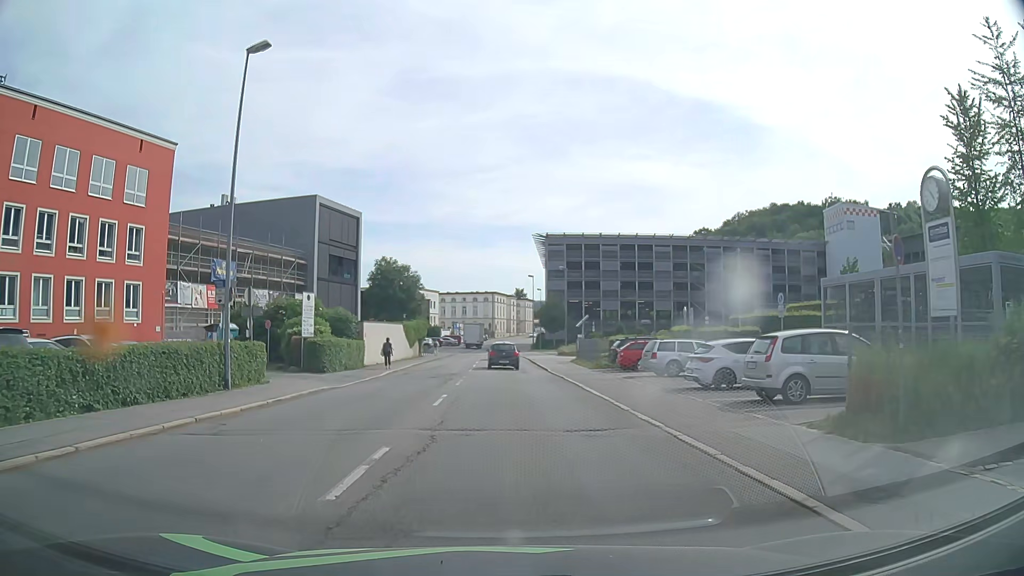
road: tertiary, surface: asphalt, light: Day
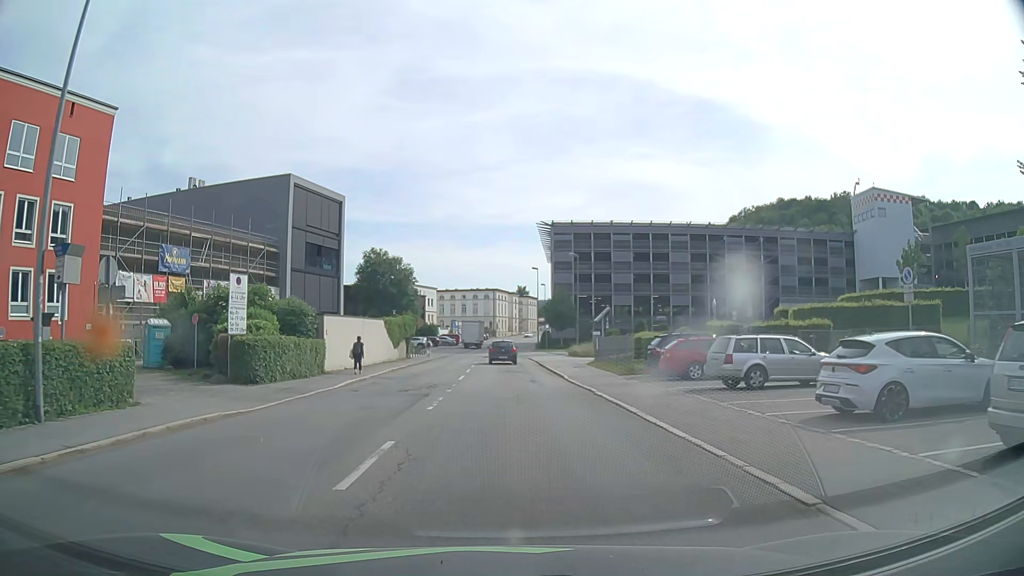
(0.0, +8.8) m; 0°
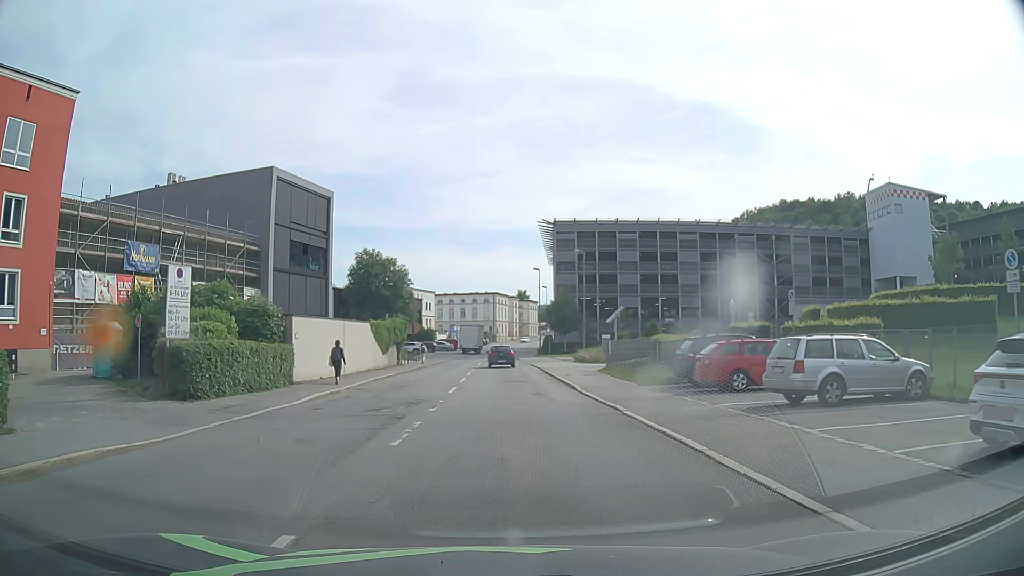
(0.0, +4.5) m; 0°
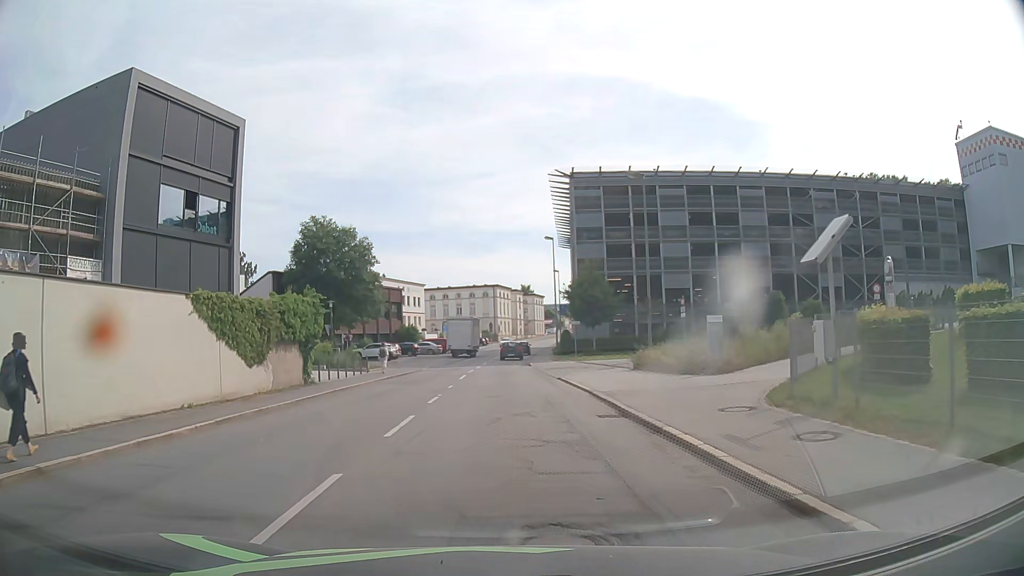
(-0.1, +22.7) m; 0°
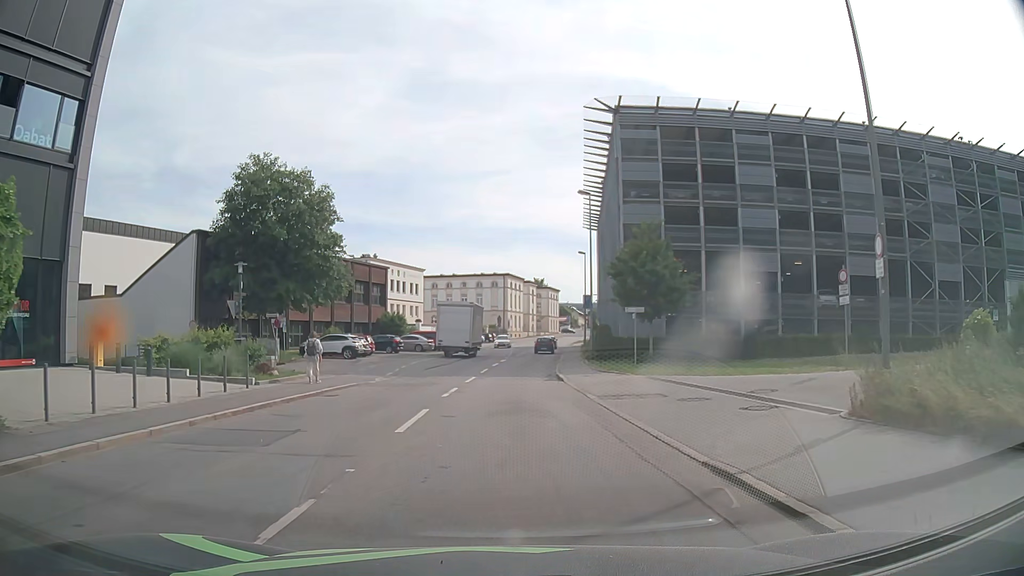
(-0.5, +17.8) m; -2°
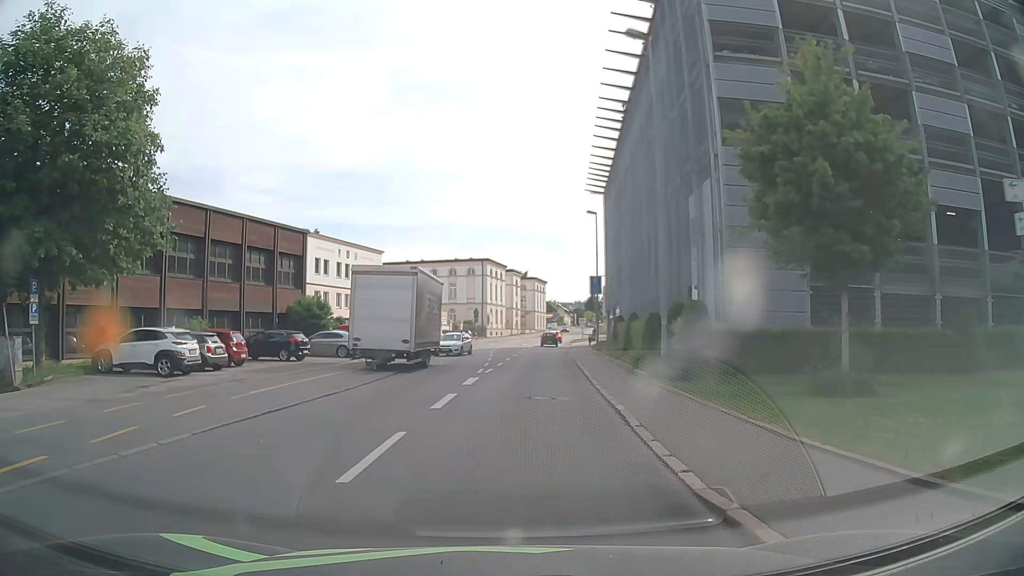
(+0.3, +22.4) m; +2°
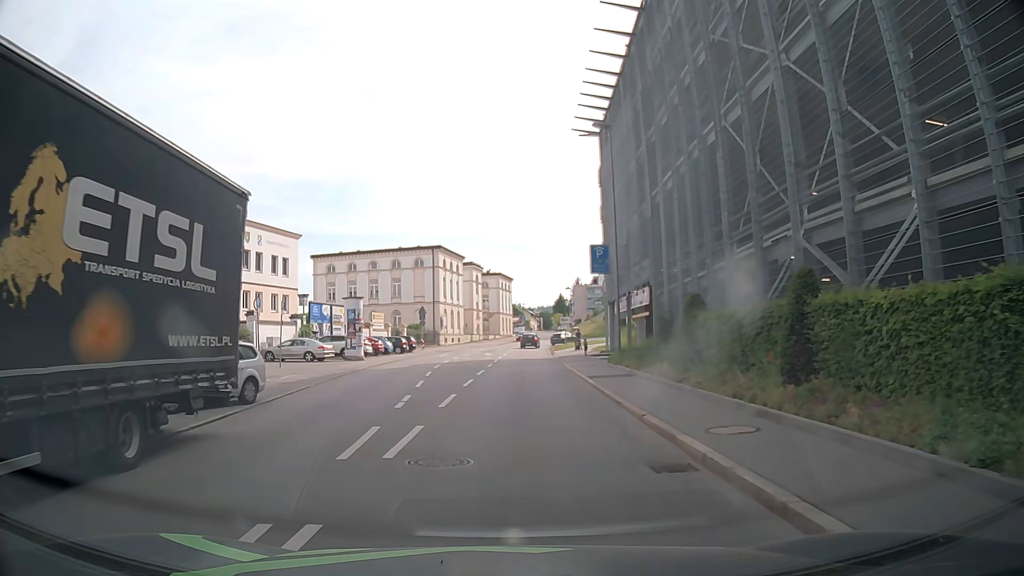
(+0.5, +22.2) m; +3°
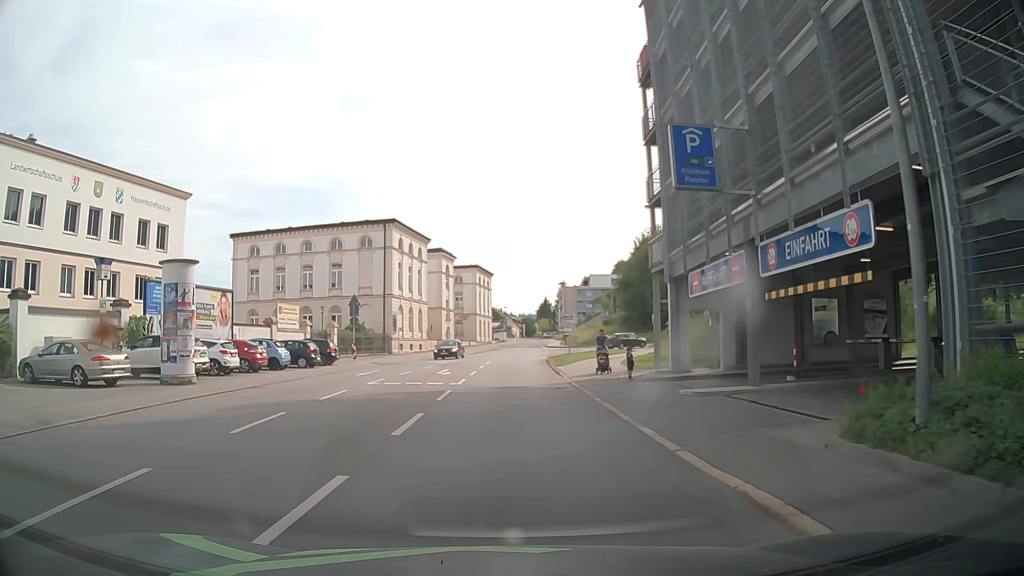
(+0.5, +22.2) m; +1°
(0, +10) (0, +20) (+1, +30) (+1, +40) (+2, +50) (+2, +60) (+3, +70) (+4, +80) (+5, +90) (+6, +100) m
